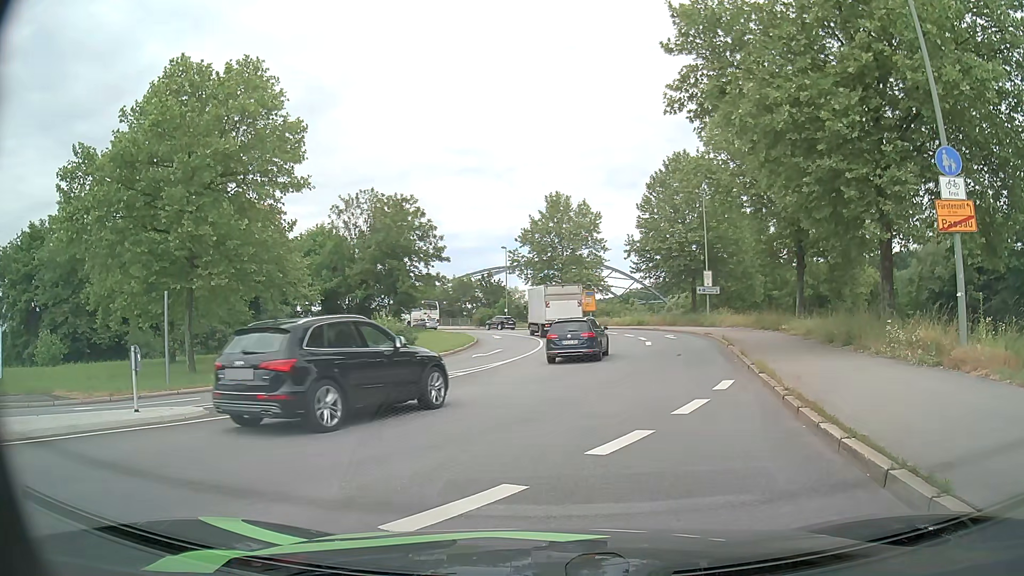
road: primary_link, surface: asphalt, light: Day
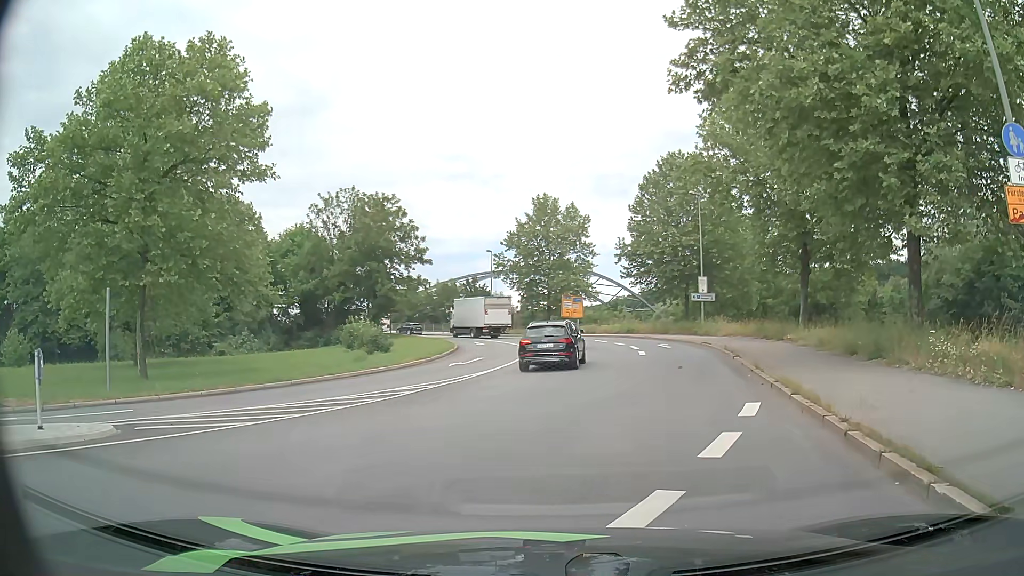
(0.0, +2.9) m; +1°
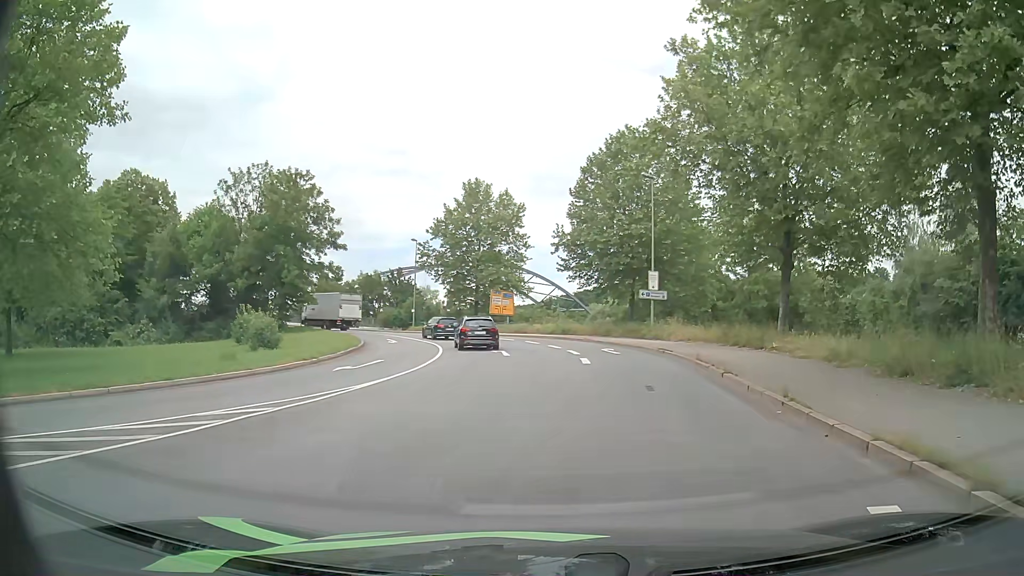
(+0.4, +7.0) m; +6°
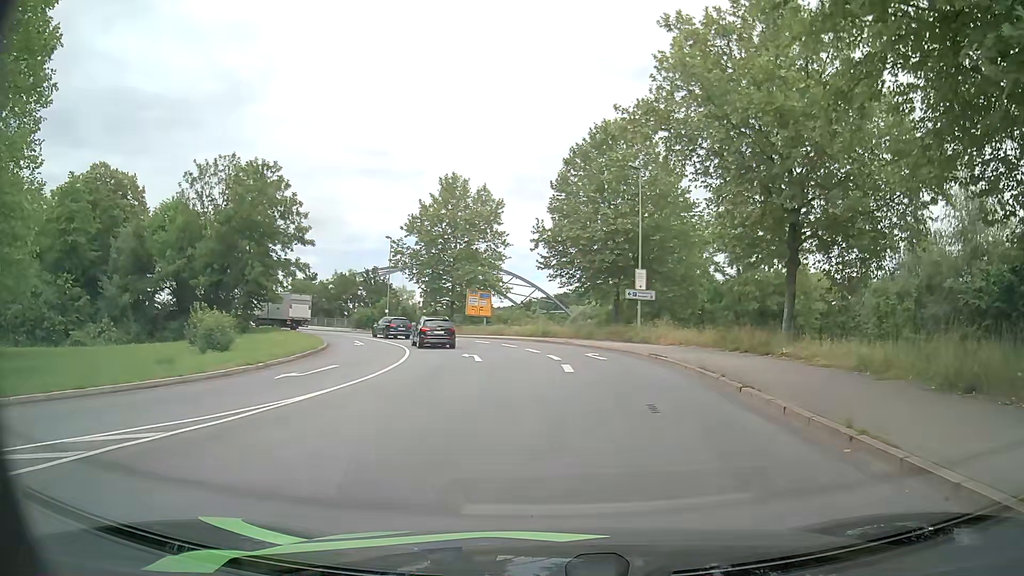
(+0.1, +3.2) m; +2°
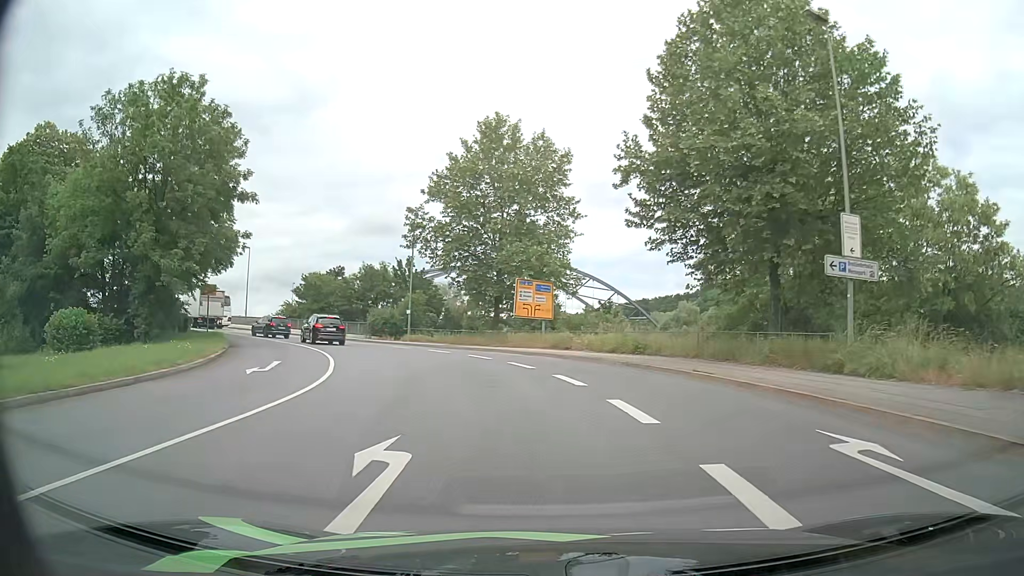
(-0.3, +21.5) m; -6°
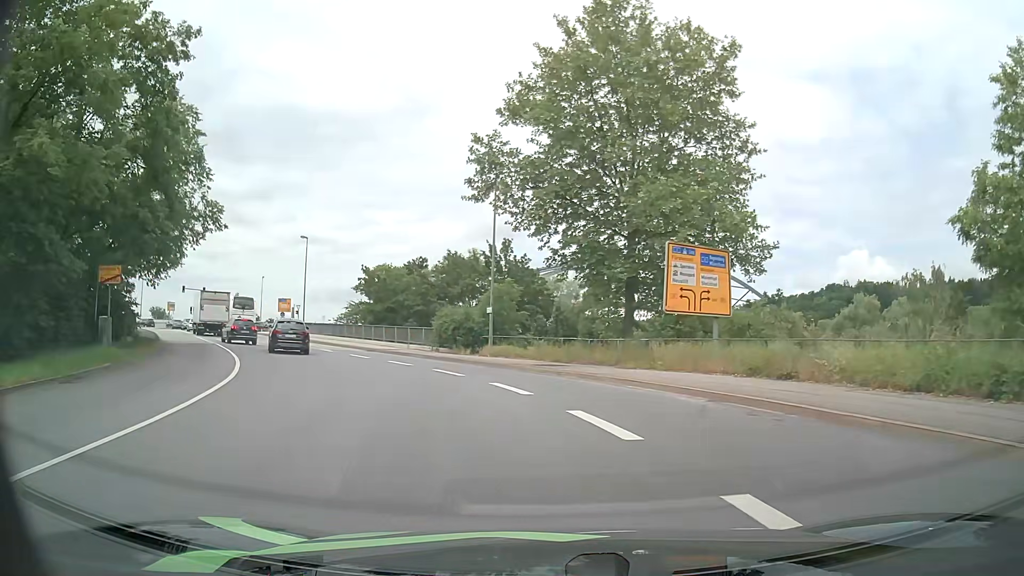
(-1.5, +18.5) m; -10°
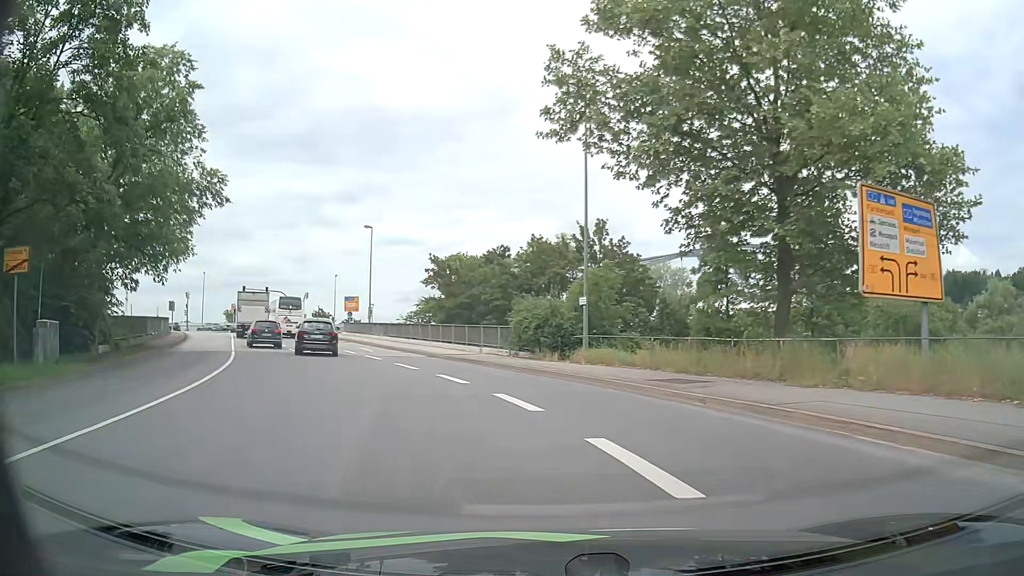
(-0.5, +8.5) m; -8°
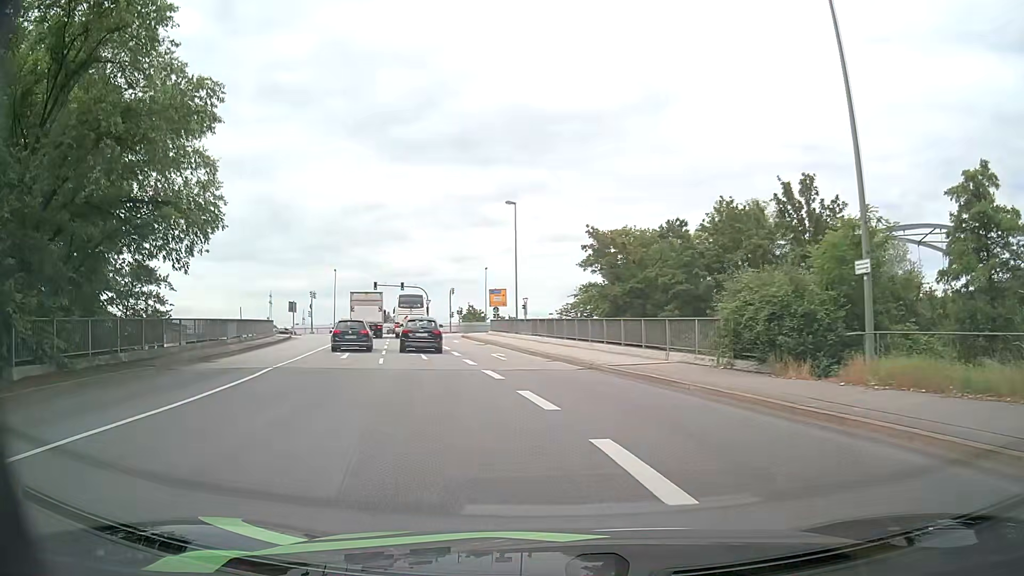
(-1.3, +11.5) m; -14°
